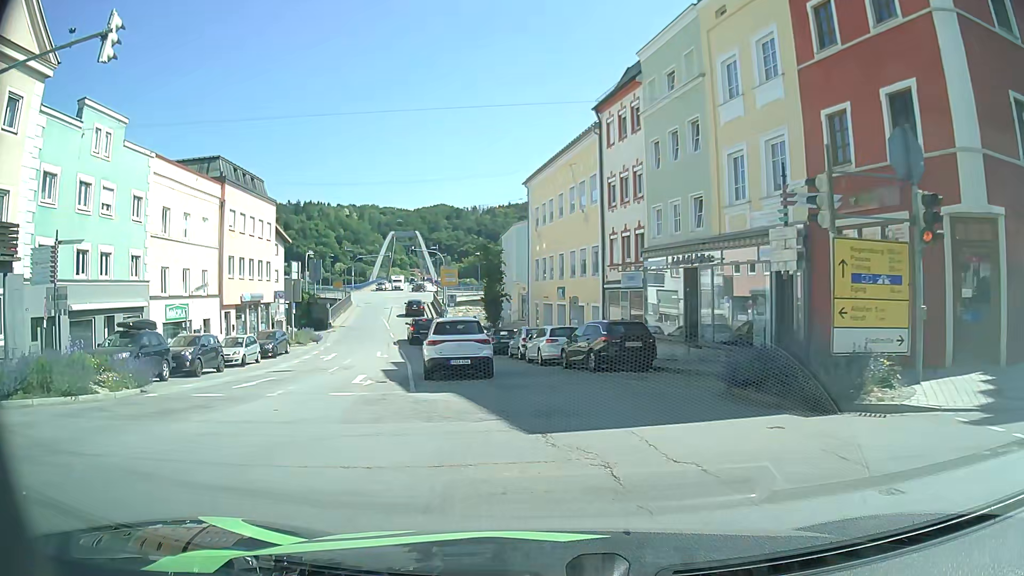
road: tertiary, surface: asphalt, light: Day
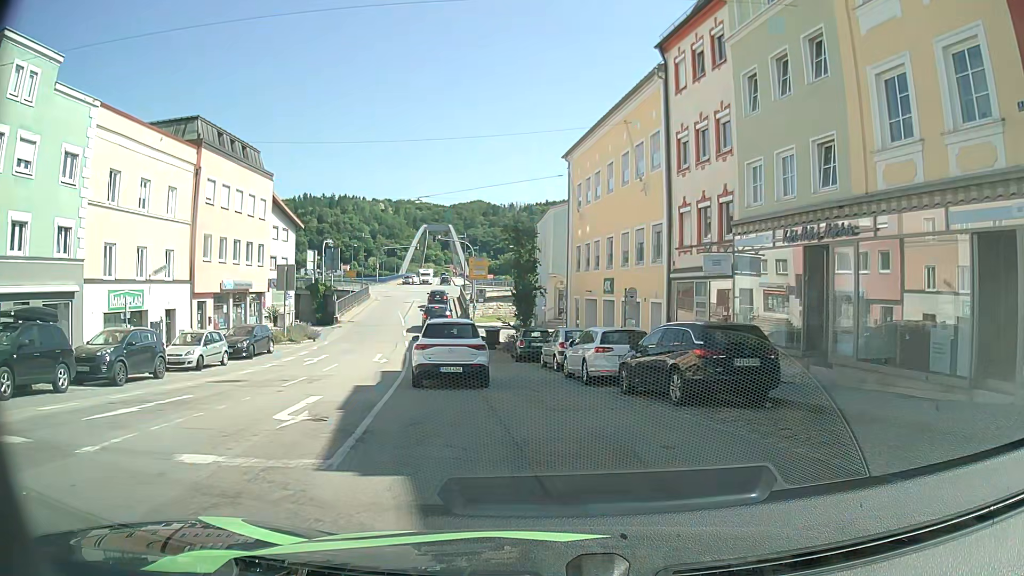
(-0.3, +7.5) m; -4°
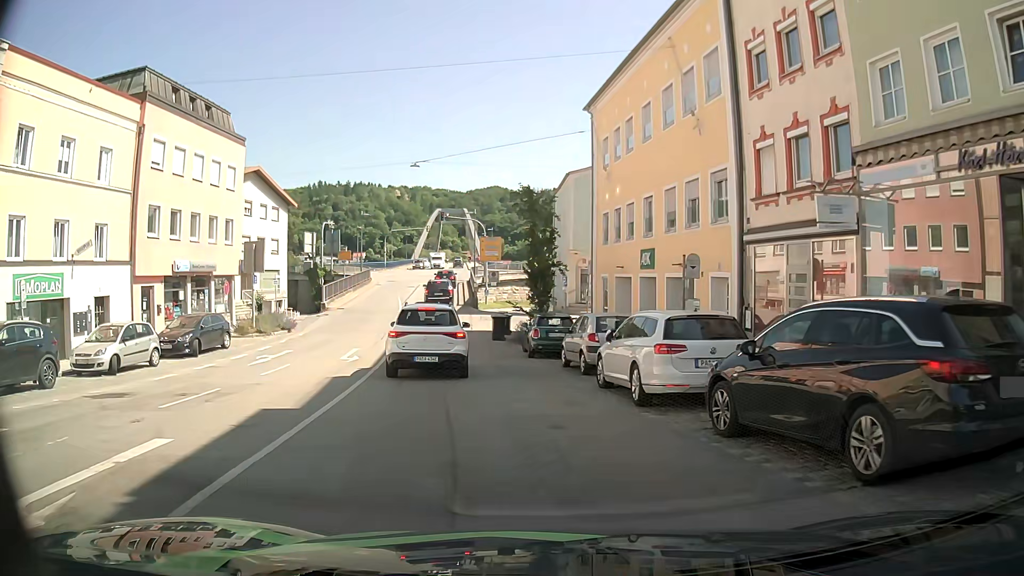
(-0.1, +6.7) m; -2°
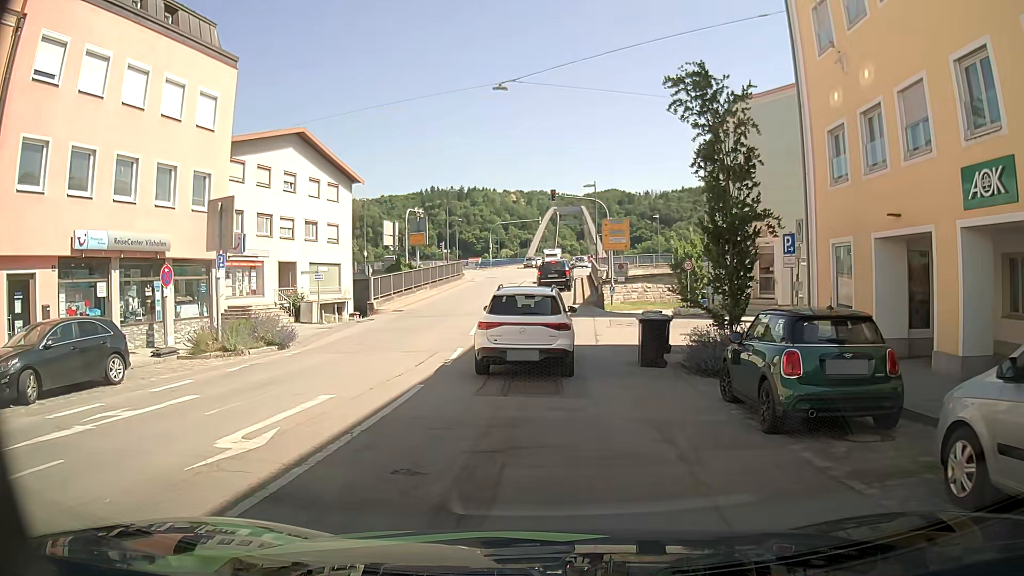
(-1.3, +14.1) m; -8°
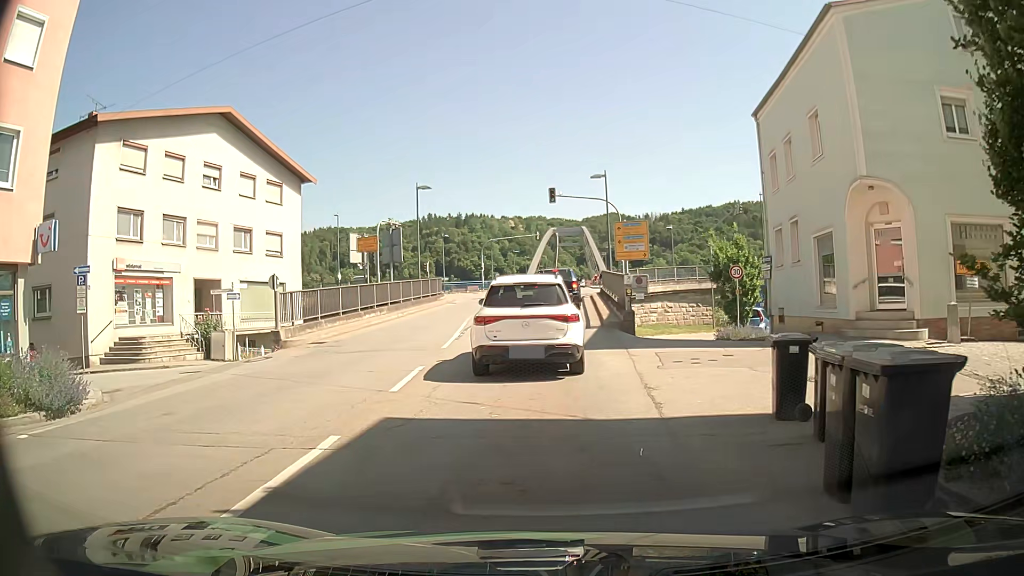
(-0.1, +10.3) m; +1°
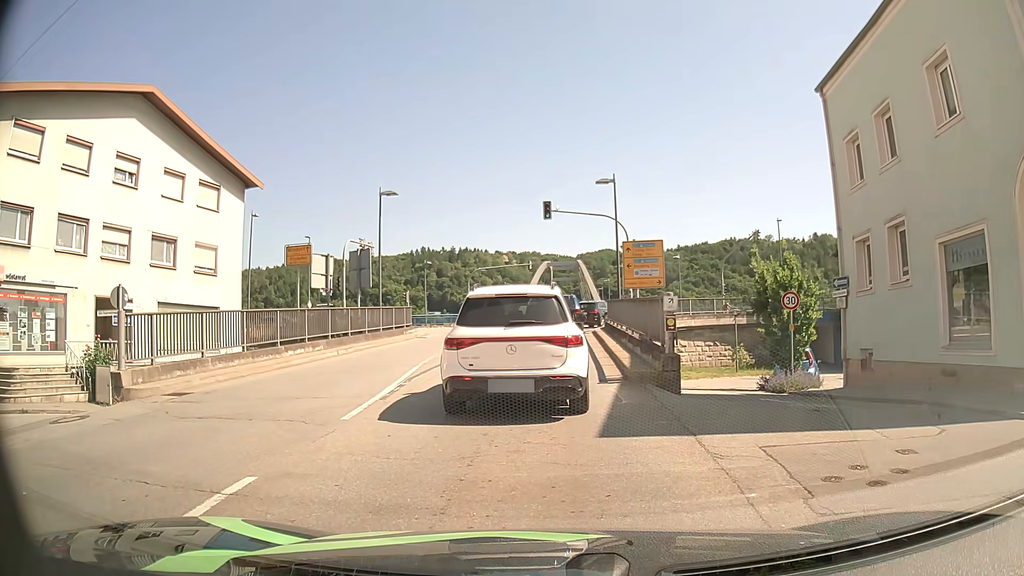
(-0.1, +7.3) m; +1°
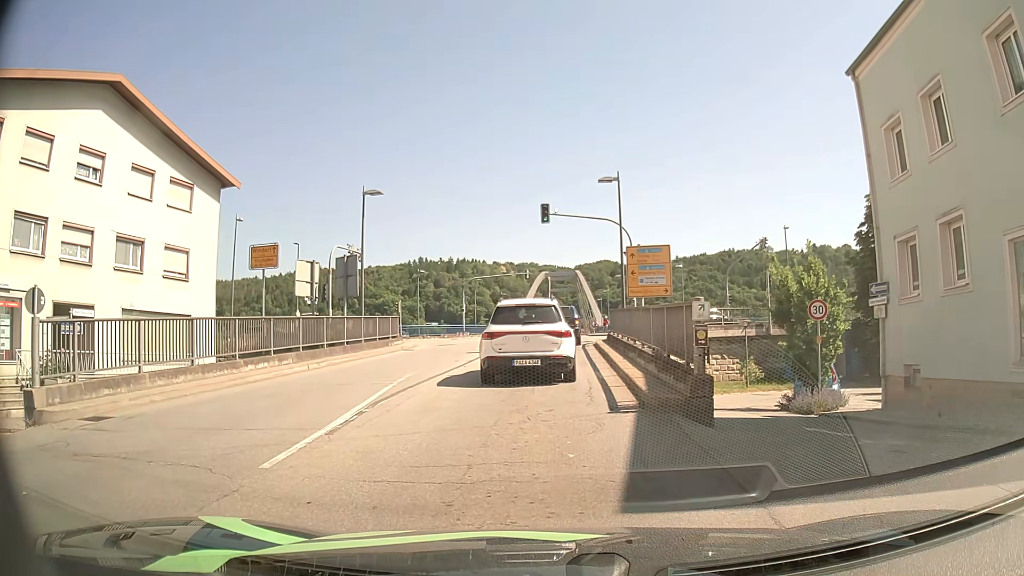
(0.0, +2.6) m; 0°
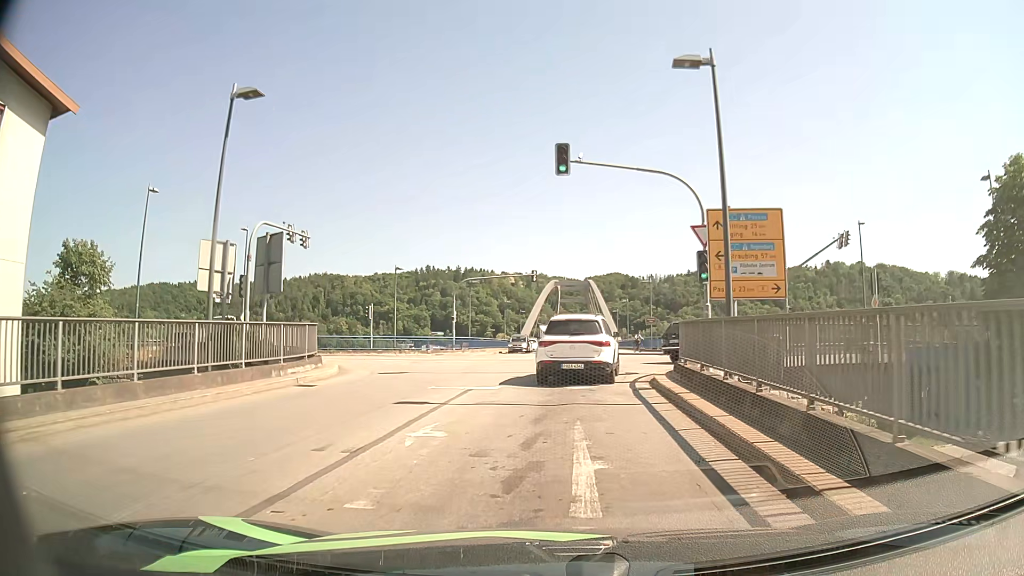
(-0.6, +14.1) m; -4°
(0, +10) (+1, +20) (+6, +28) (+16, +32) (+26, +32) (+36, +31) (+46, +30) (+56, +30) (+66, +29) (+76, +28) m
